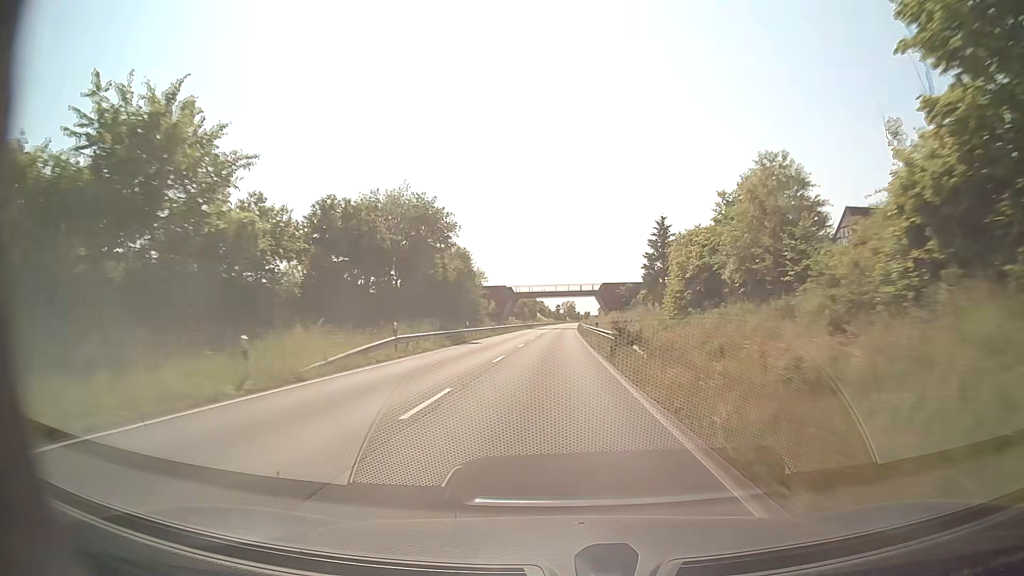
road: secondary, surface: asphalt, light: Day
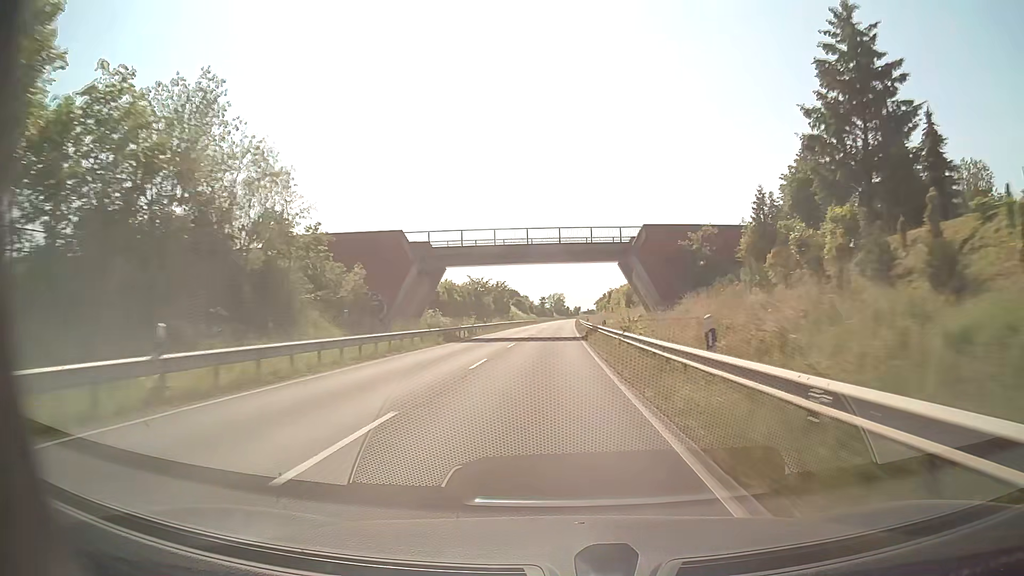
(+0.6, +64.3) m; +1°
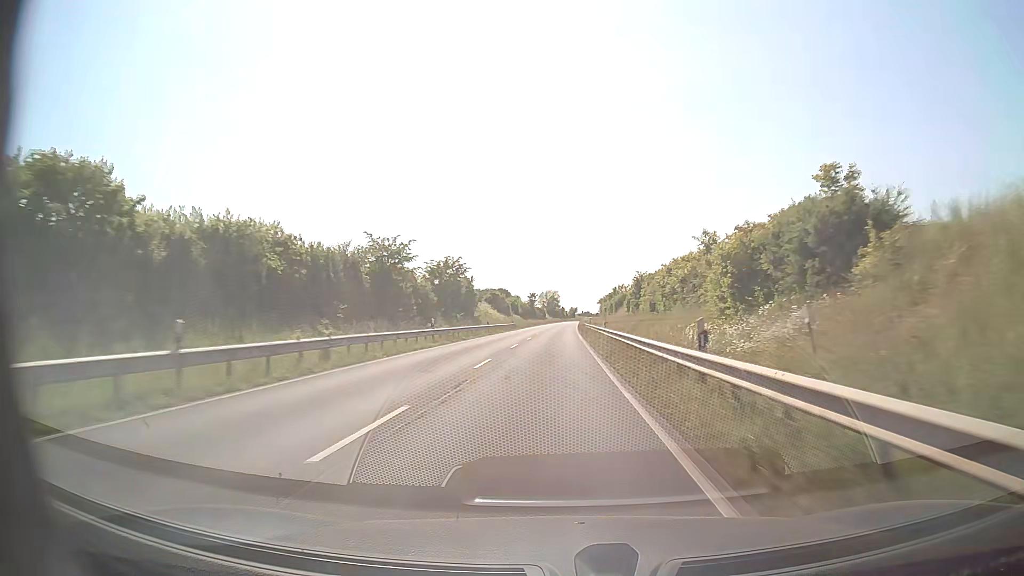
(+0.1, +47.6) m; 0°
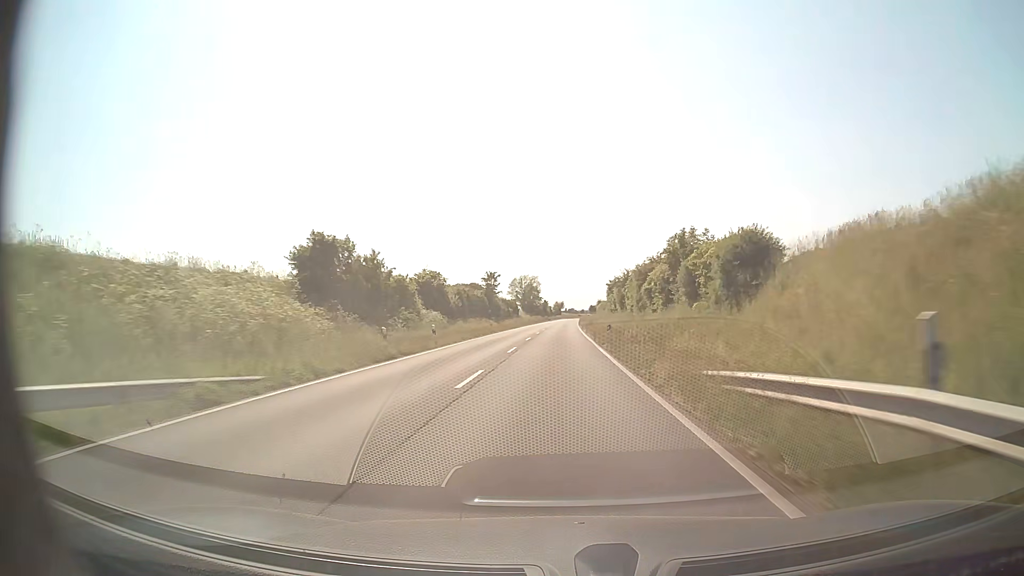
(+1.3, +78.5) m; +2°
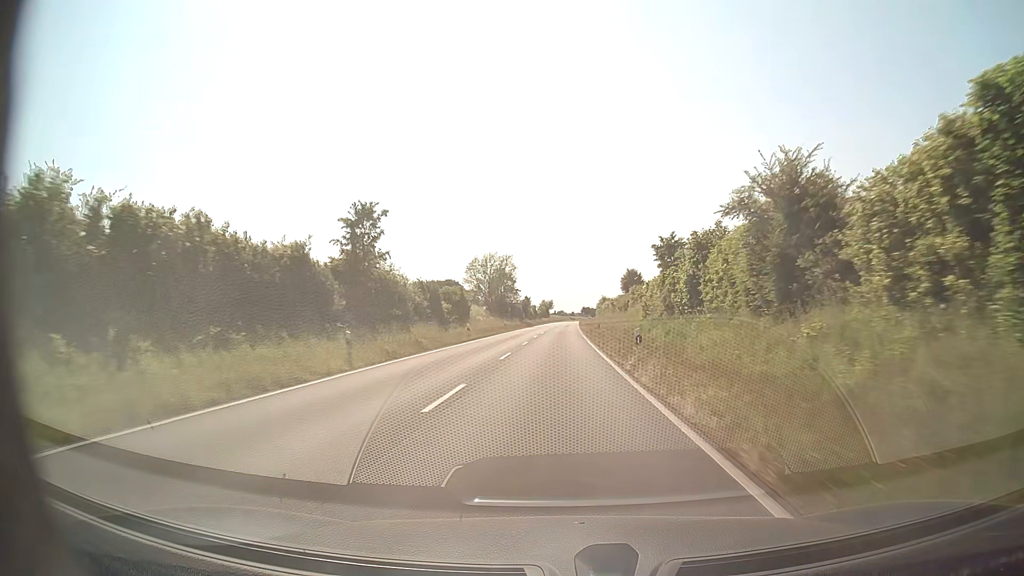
(+0.5, +63.6) m; +1°
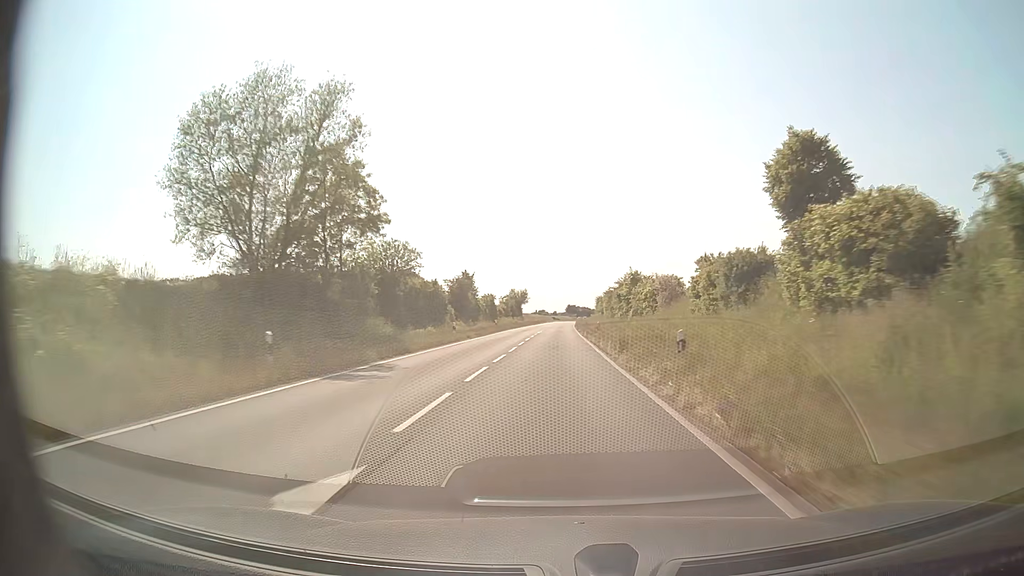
(+0.9, +81.2) m; +1°
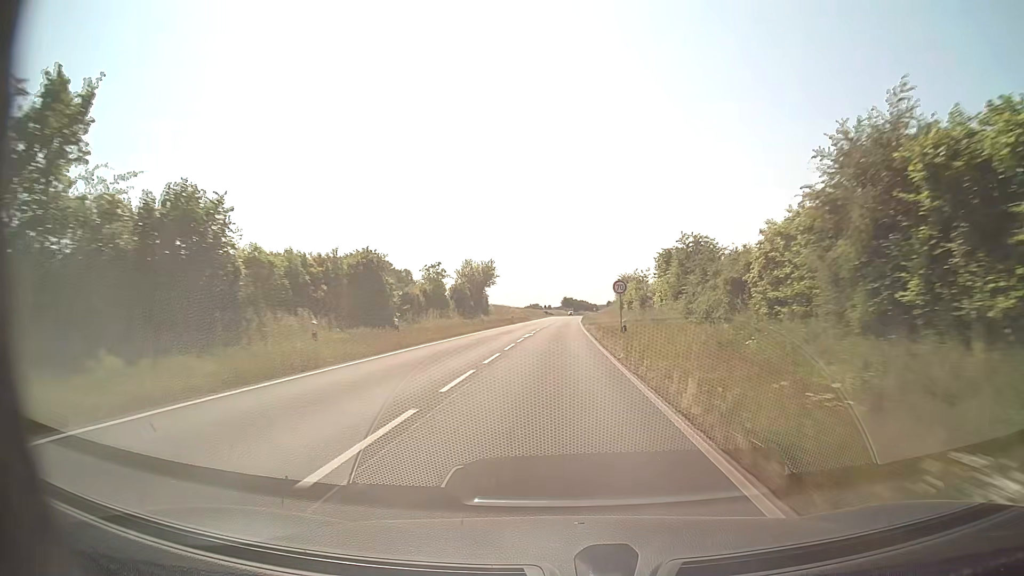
(+0.5, +63.2) m; +1°
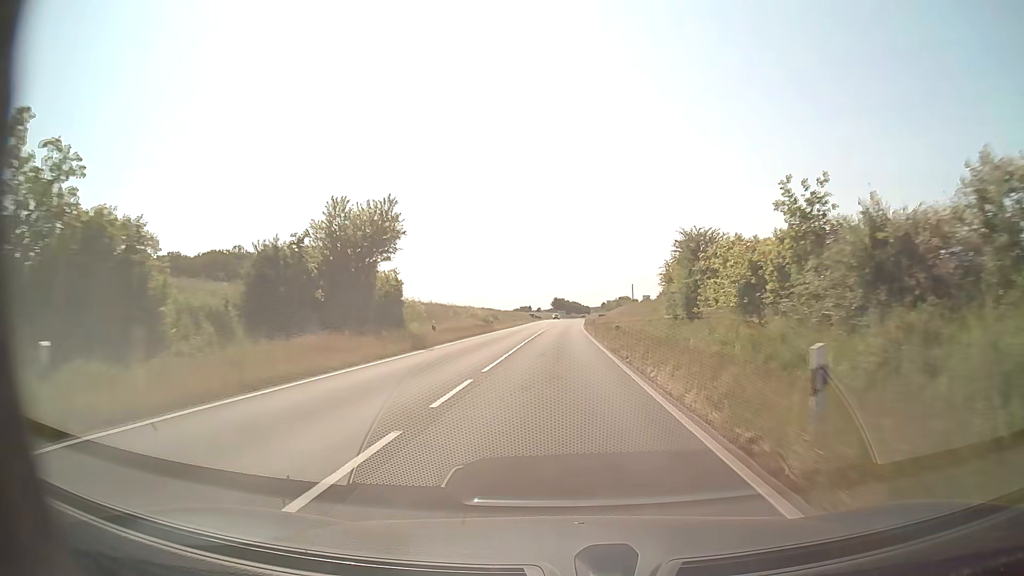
(+0.2, +43.7) m; +1°
(0, +10) (0, +20) (0, +30) (0, +40) (0, +50) (+1, +60) (+1, +70) (+1, +80) (+2, +90) (+2, +100) m
